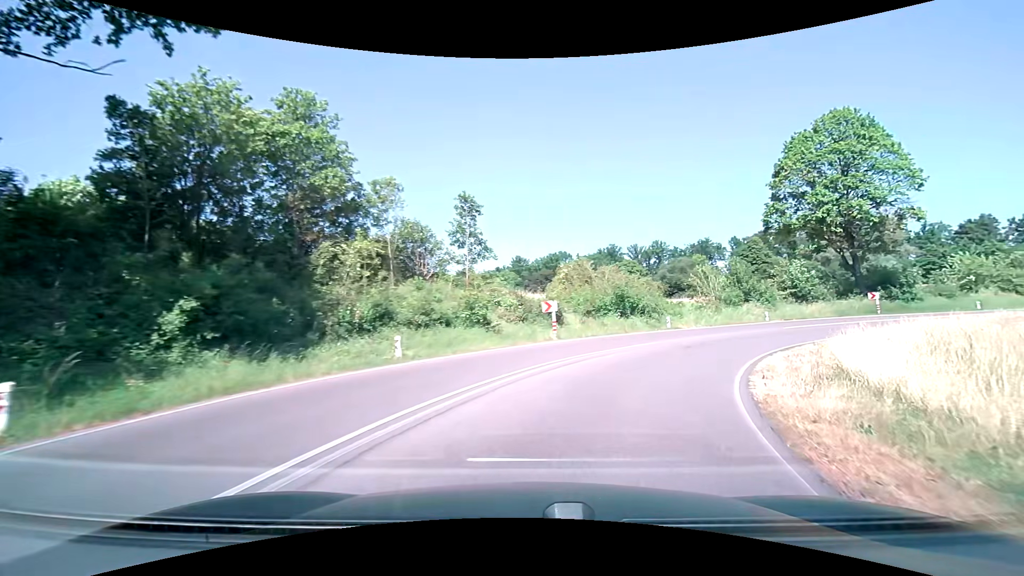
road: secondary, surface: asphalt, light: Day
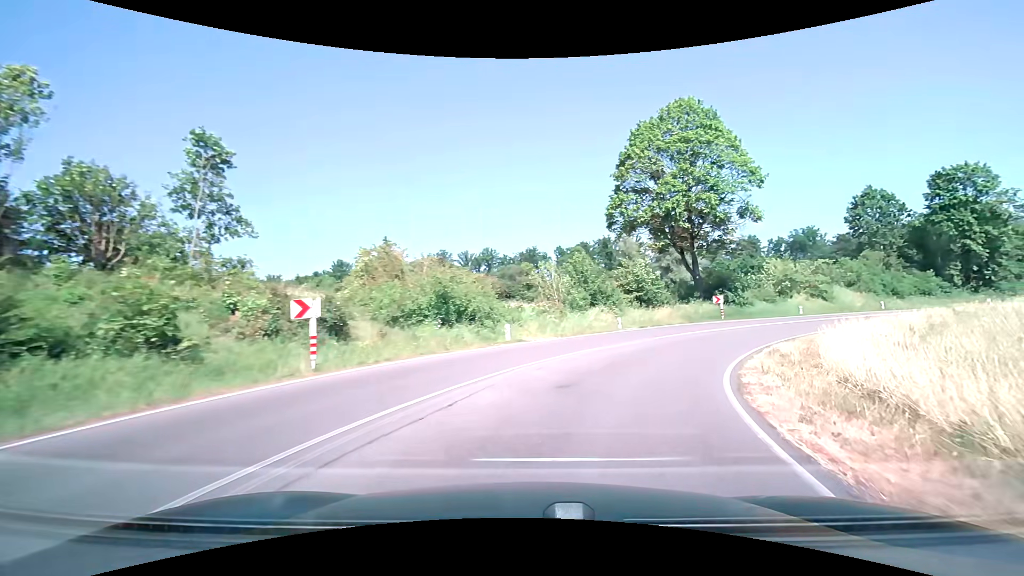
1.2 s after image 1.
(+1.8, +11.0) m; +19°
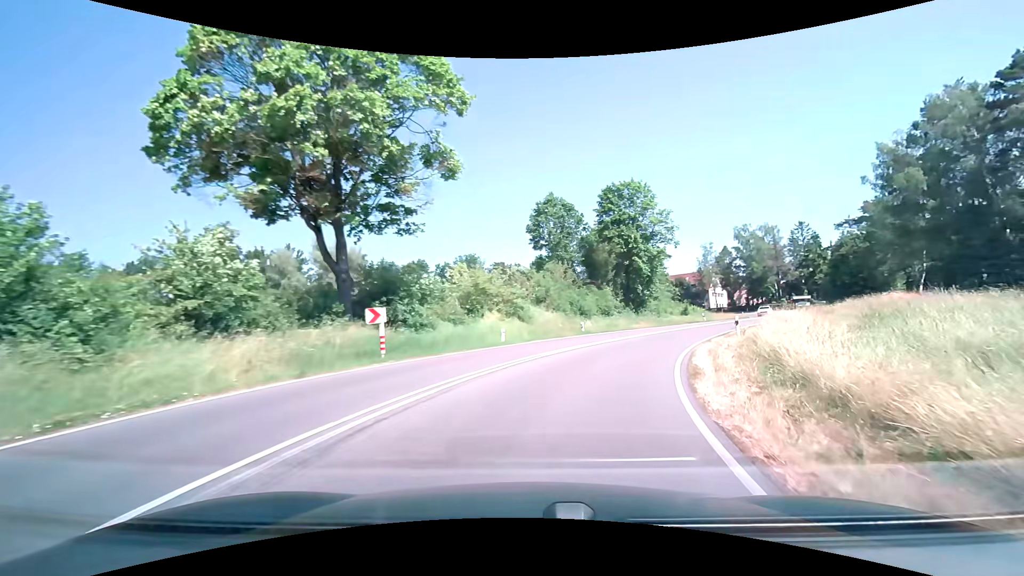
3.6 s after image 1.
(+7.0, +20.9) m; +36°
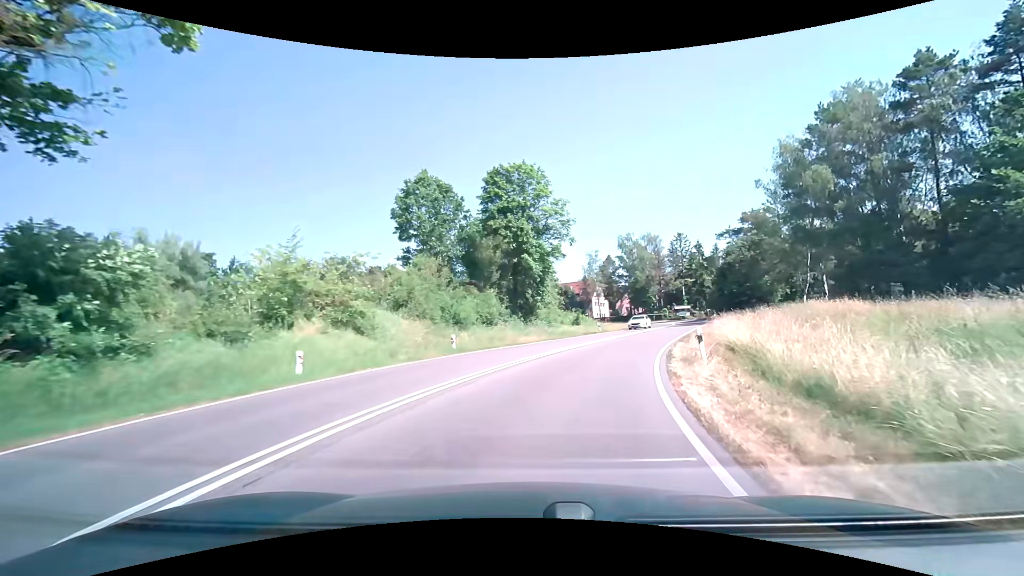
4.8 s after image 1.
(+1.4, +11.0) m; +13°
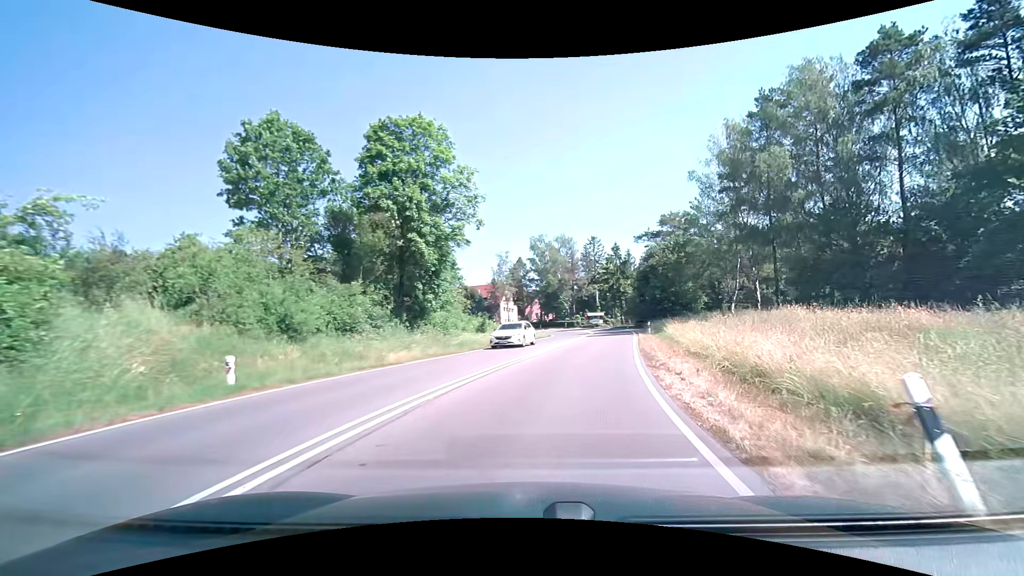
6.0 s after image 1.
(+0.9, +11.1) m; +10°
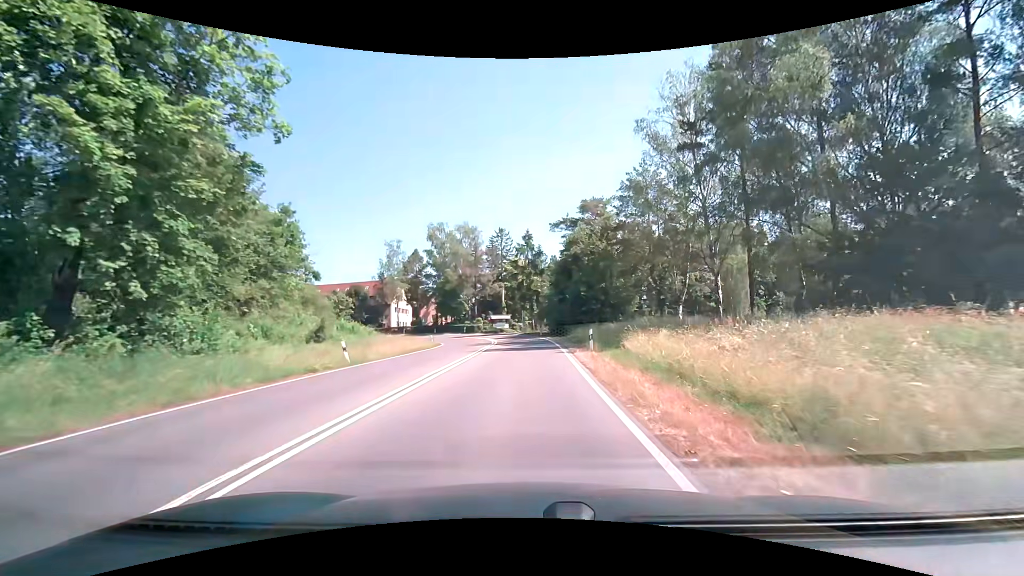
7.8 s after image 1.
(+2.0, +17.1) m; +11°
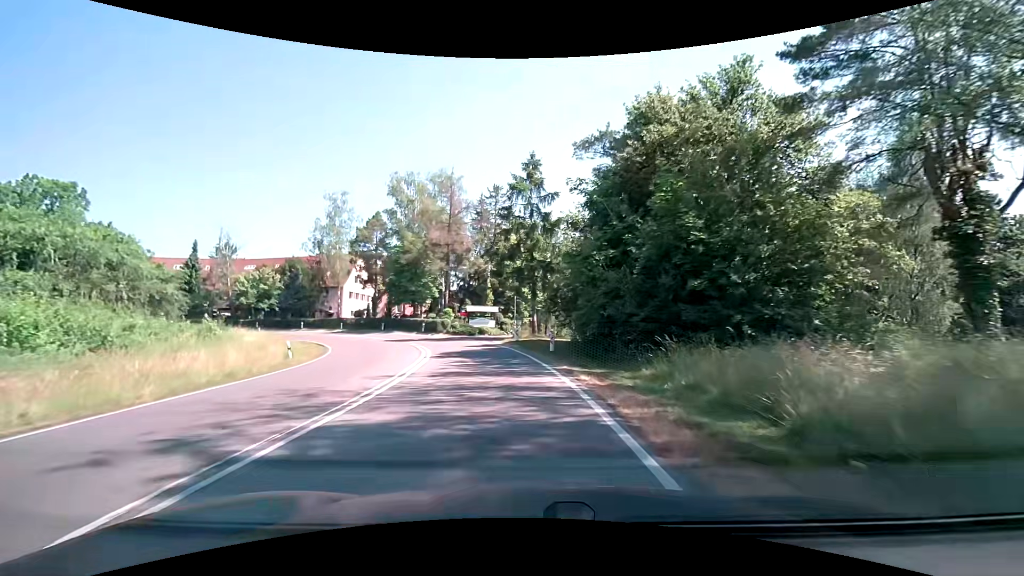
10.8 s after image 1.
(+0.4, +31.3) m; -1°
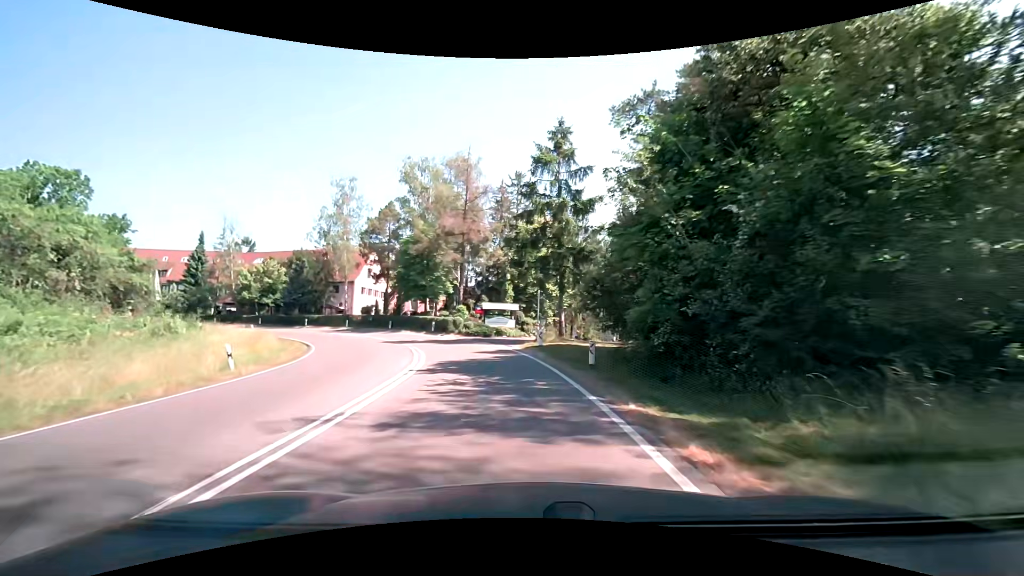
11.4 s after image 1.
(-0.2, +6.4) m; -3°
(0, +10) (-2, +20) (-4, +30) (-8, +39) (-14, +47) (-21, +54) (-30, +59) (-39, +63) (-49, +65) (-59, +65) m
